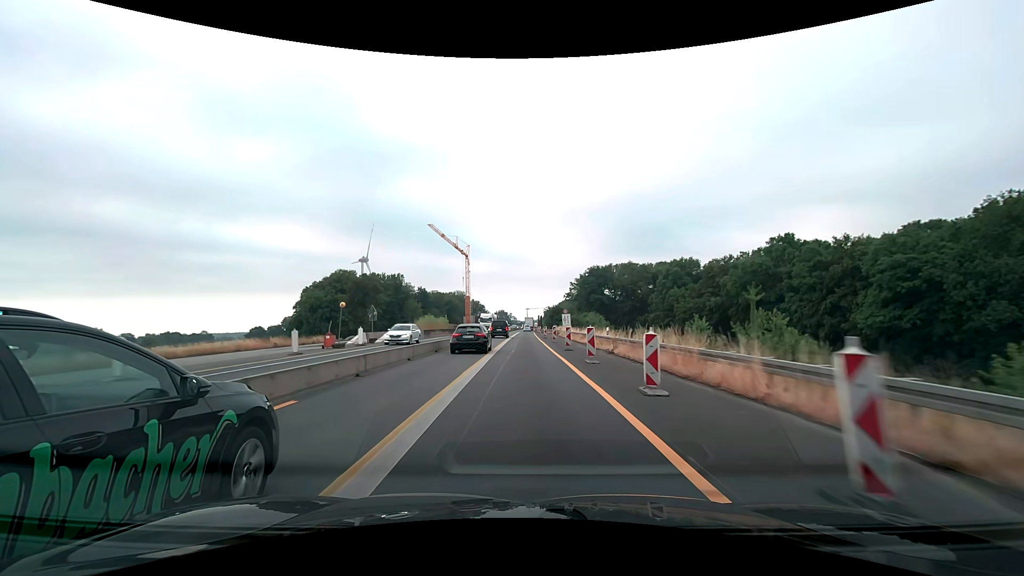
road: motorway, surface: asphalt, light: Day
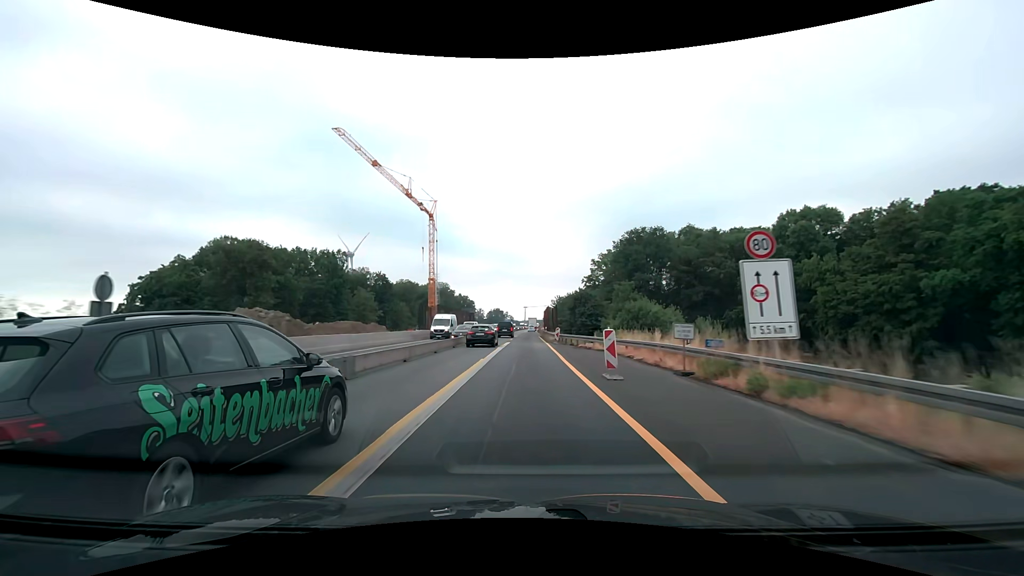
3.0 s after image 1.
(+0.2, +62.6) m; 0°
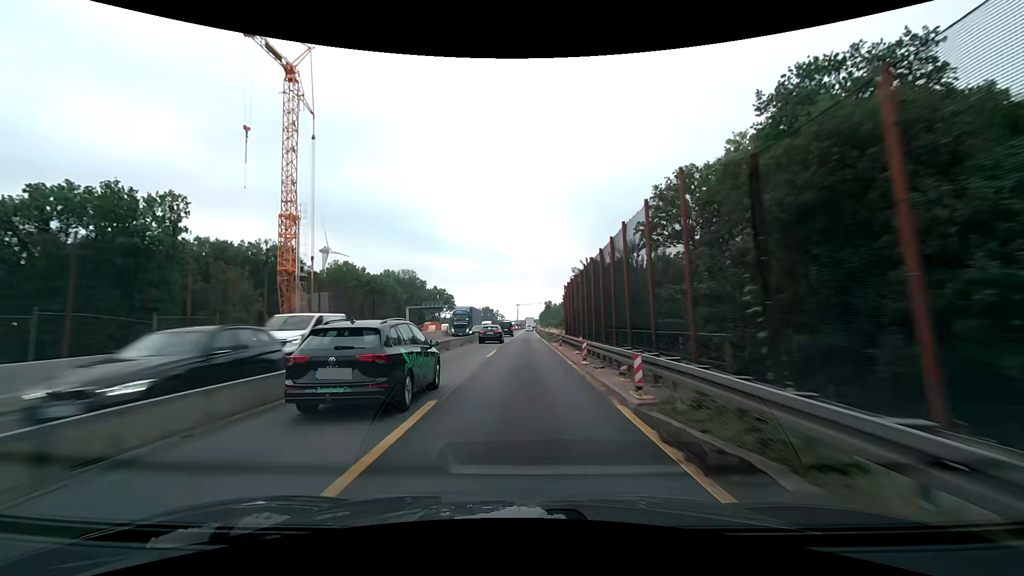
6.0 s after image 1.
(+0.4, +62.7) m; +1°
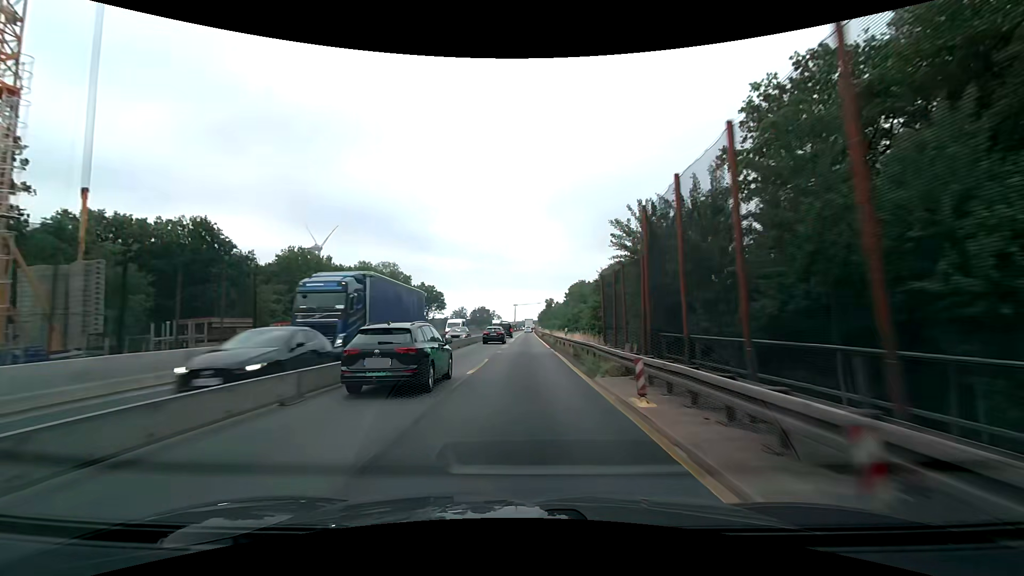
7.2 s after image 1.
(-0.1, +25.1) m; 0°
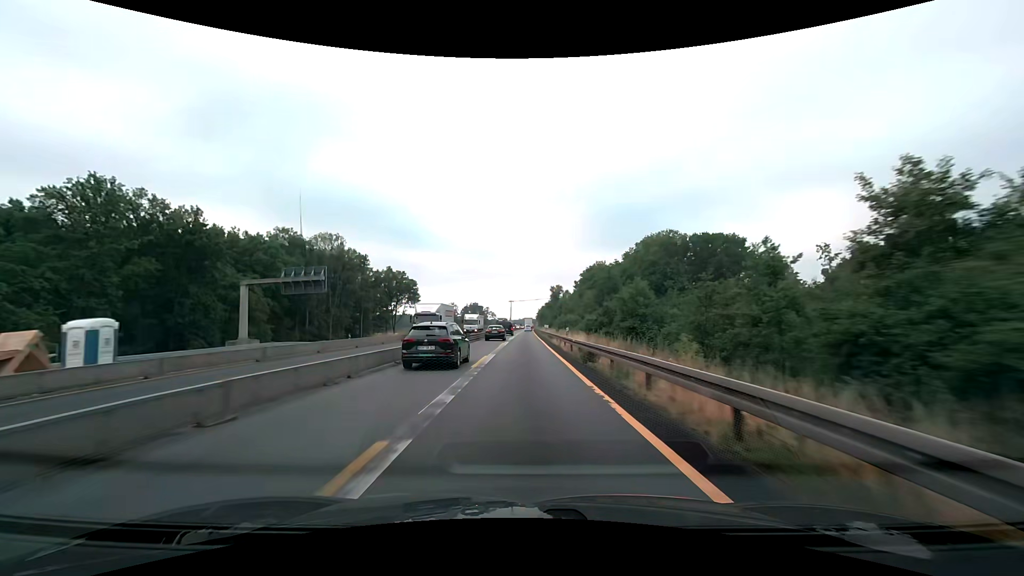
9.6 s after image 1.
(+0.2, +50.2) m; 0°
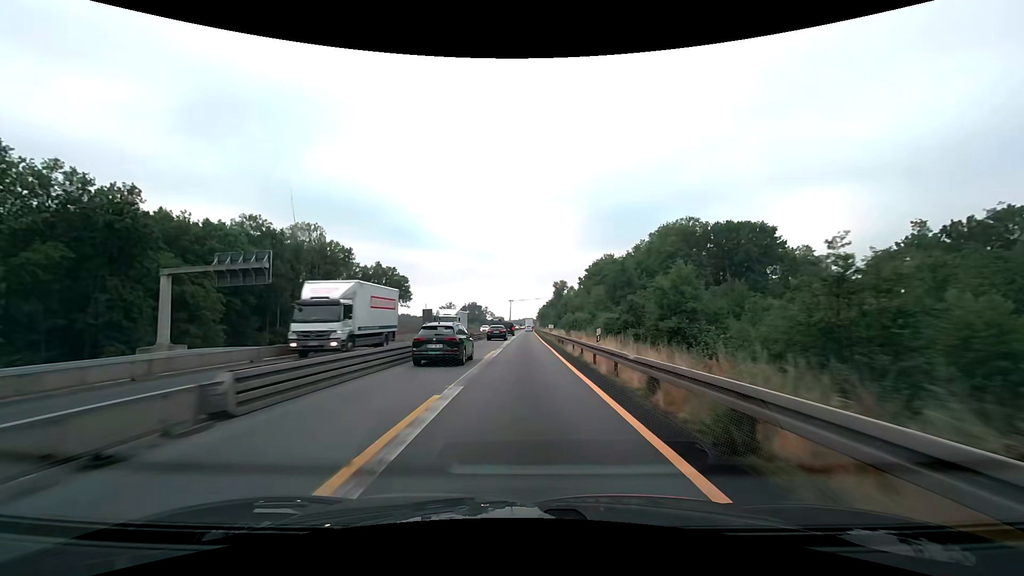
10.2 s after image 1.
(0.0, +12.6) m; 0°
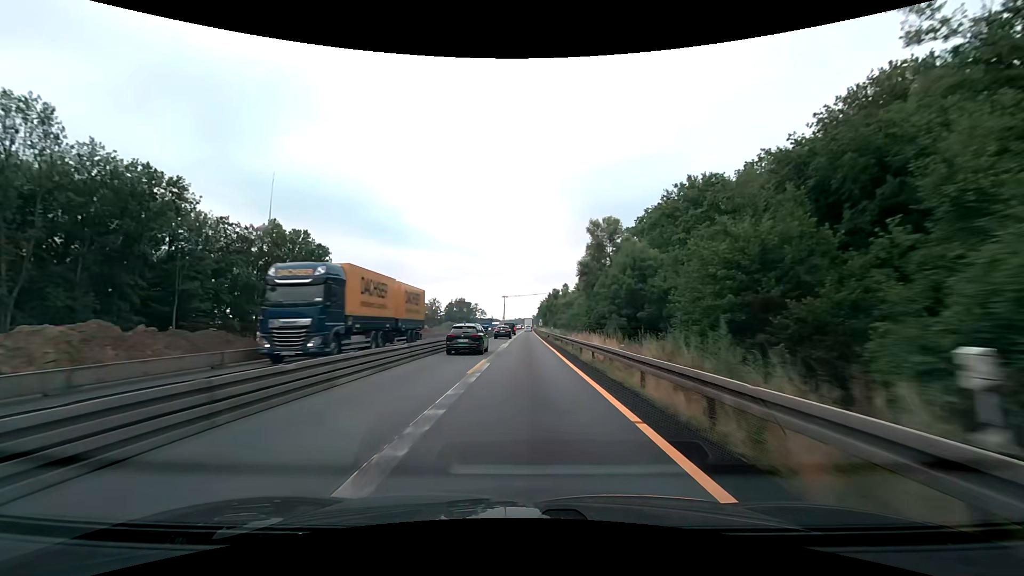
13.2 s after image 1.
(+0.2, +62.7) m; 0°
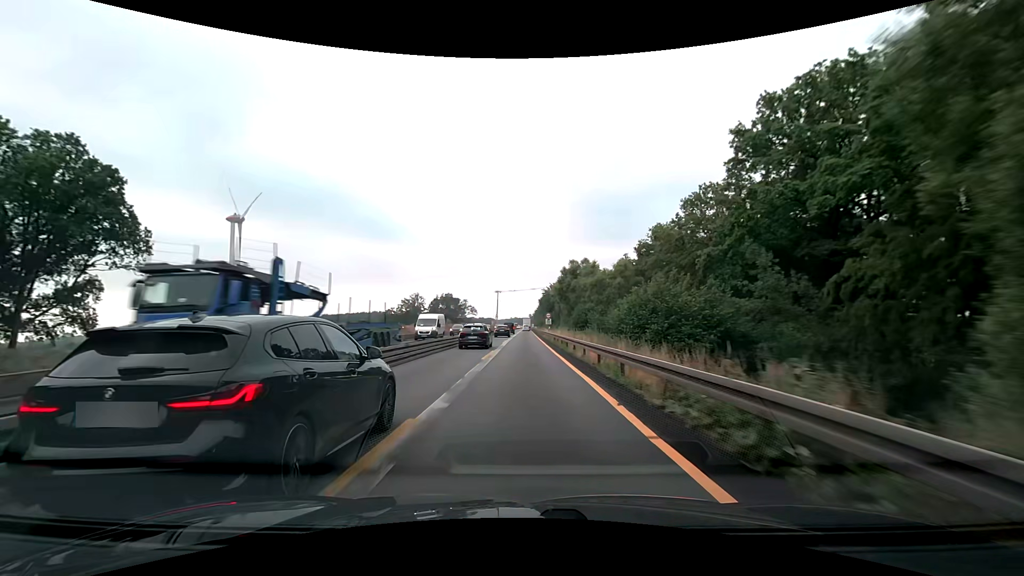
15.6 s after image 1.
(+0.2, +50.2) m; 0°
(0, +10) (0, +20) (0, +30) (0, +40) (0, +50) (0, +60) (0, +70) (0, +80) (0, +90) (0, +100) m
